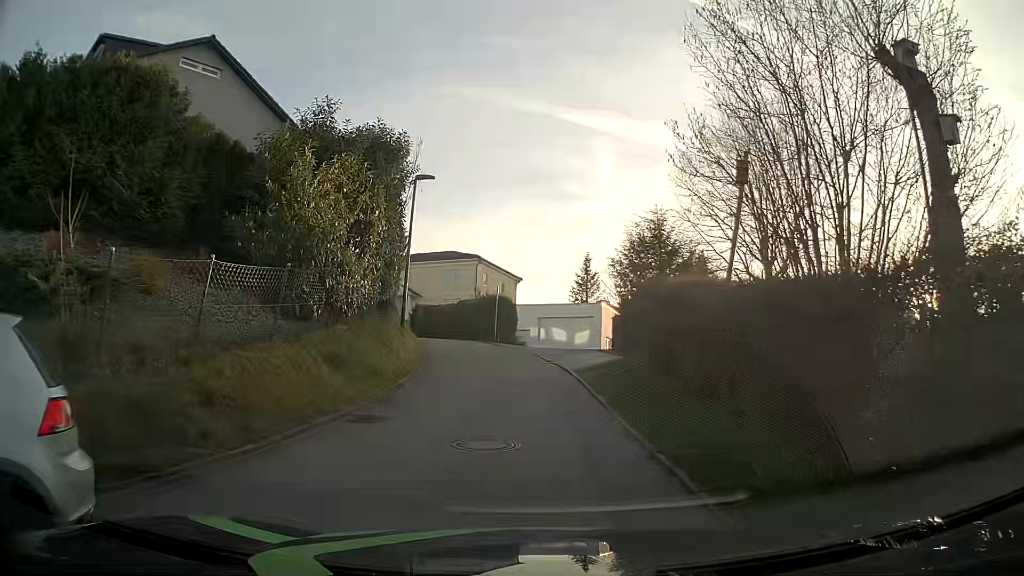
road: residential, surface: asphalt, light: Day
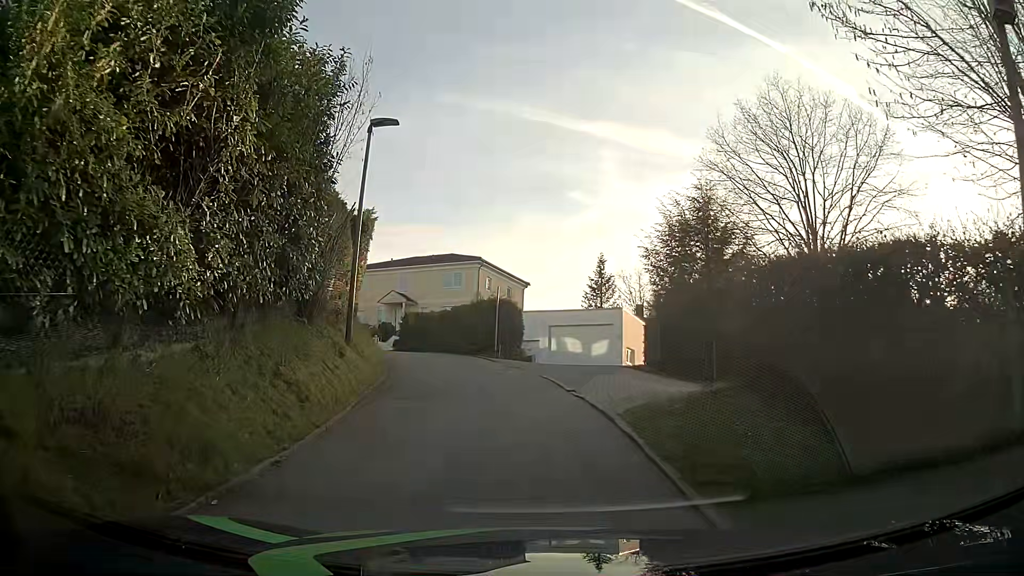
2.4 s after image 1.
(+0.1, +6.5) m; 0°
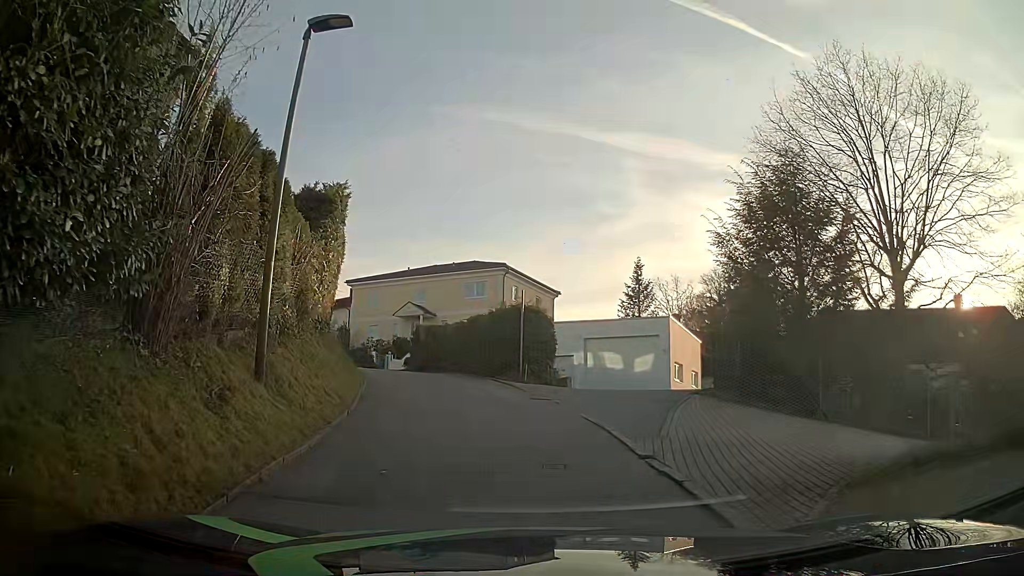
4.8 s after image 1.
(0.0, +5.5) m; -1°
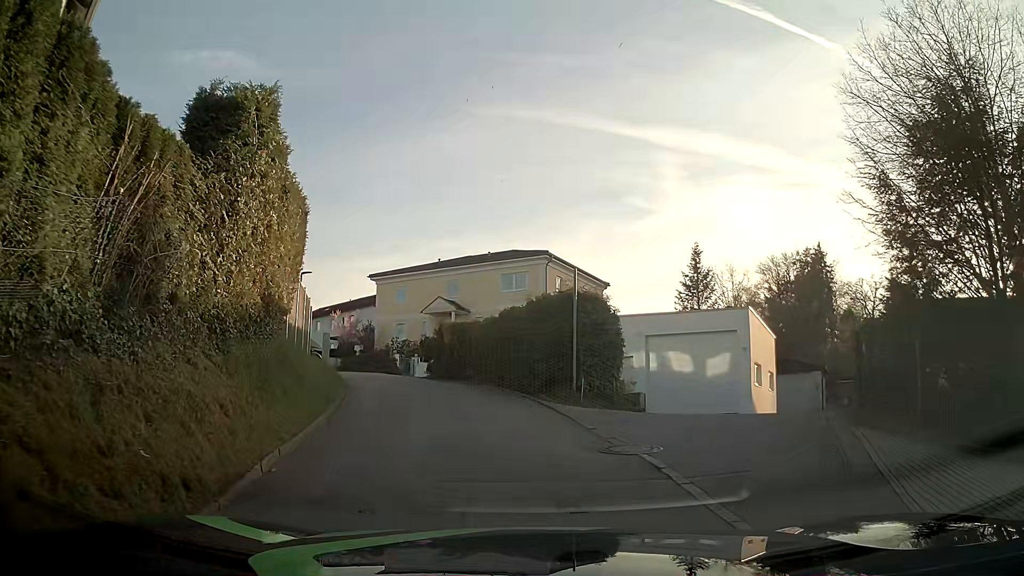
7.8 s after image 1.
(-0.3, +6.2) m; -4°
